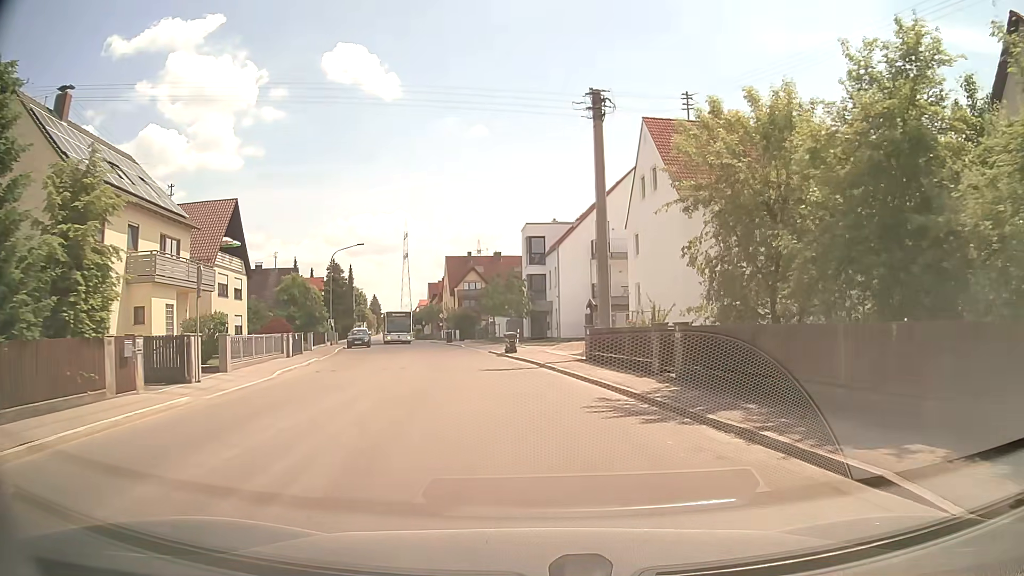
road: tertiary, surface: asphalt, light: Day
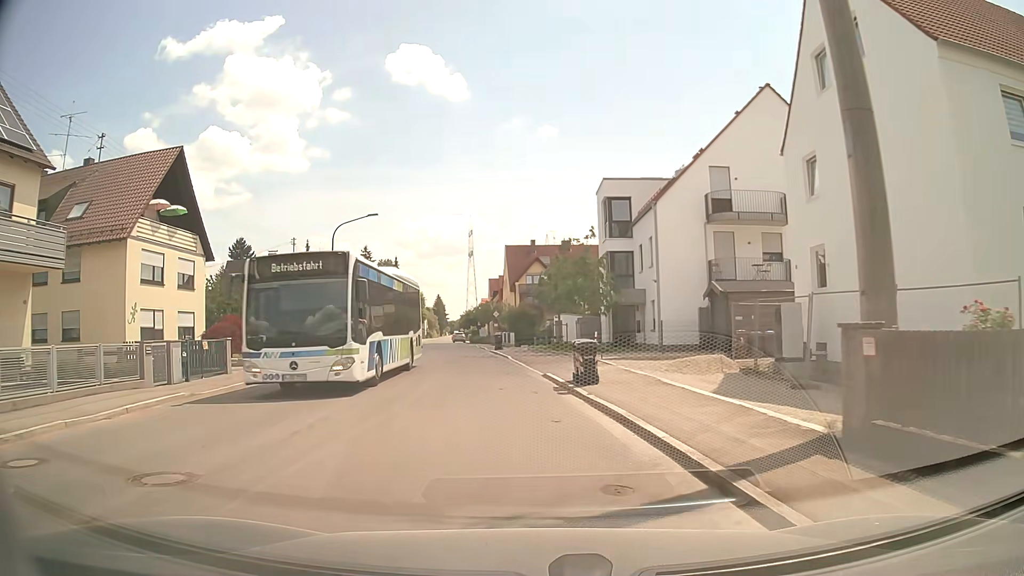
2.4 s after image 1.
(-0.5, +16.8) m; -6°
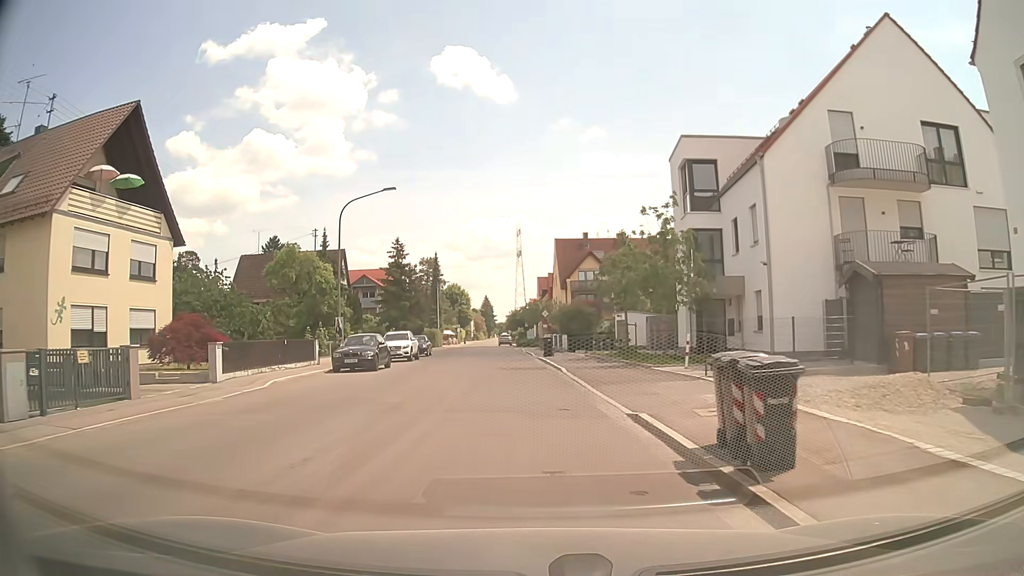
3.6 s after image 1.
(-0.3, +9.0) m; -3°
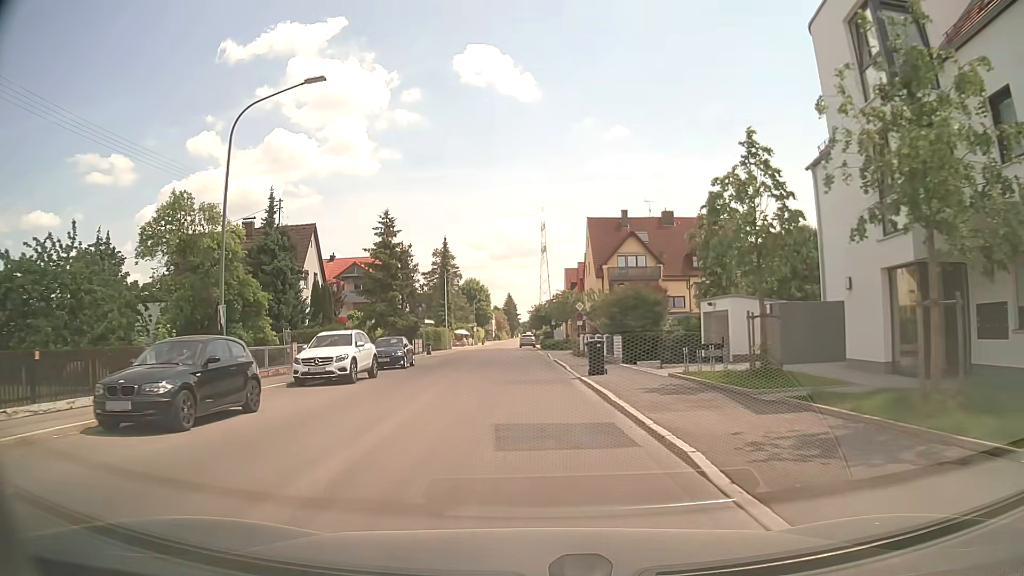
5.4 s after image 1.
(-0.5, +16.2) m; -3°
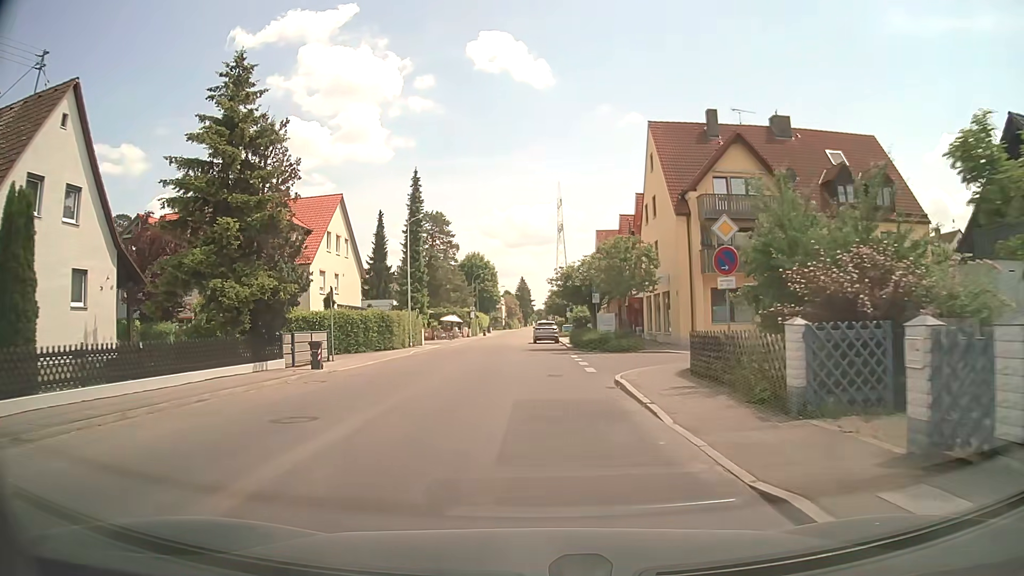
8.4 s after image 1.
(-0.6, +31.0) m; -1°
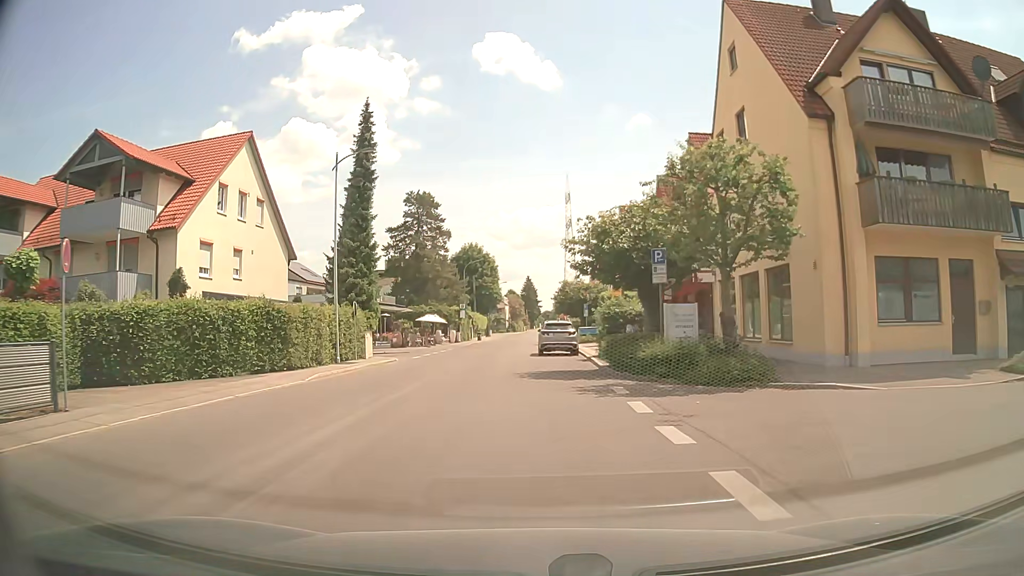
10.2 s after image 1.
(0.0, +17.5) m; 0°
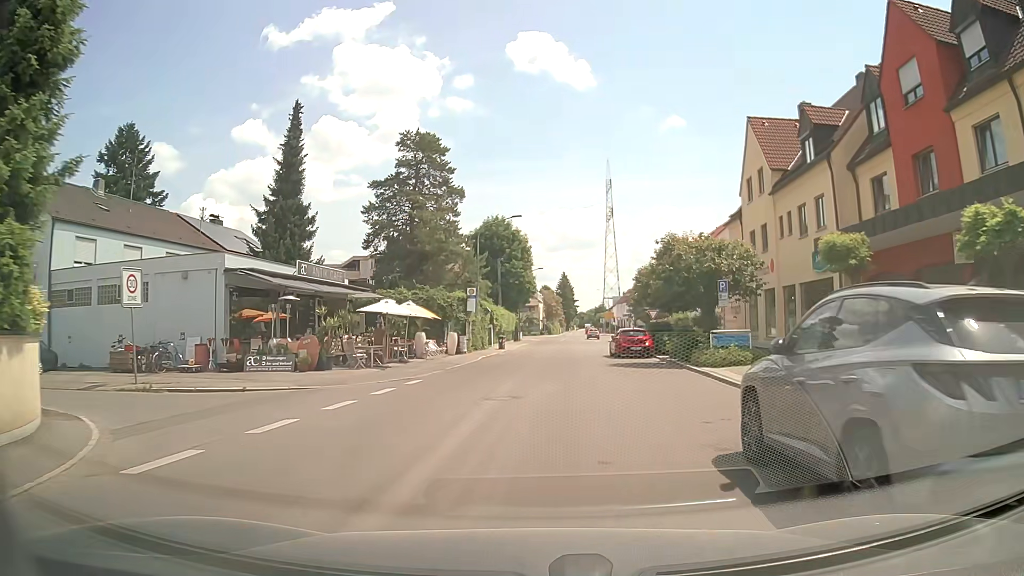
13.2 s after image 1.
(-1.7, +27.8) m; -3°
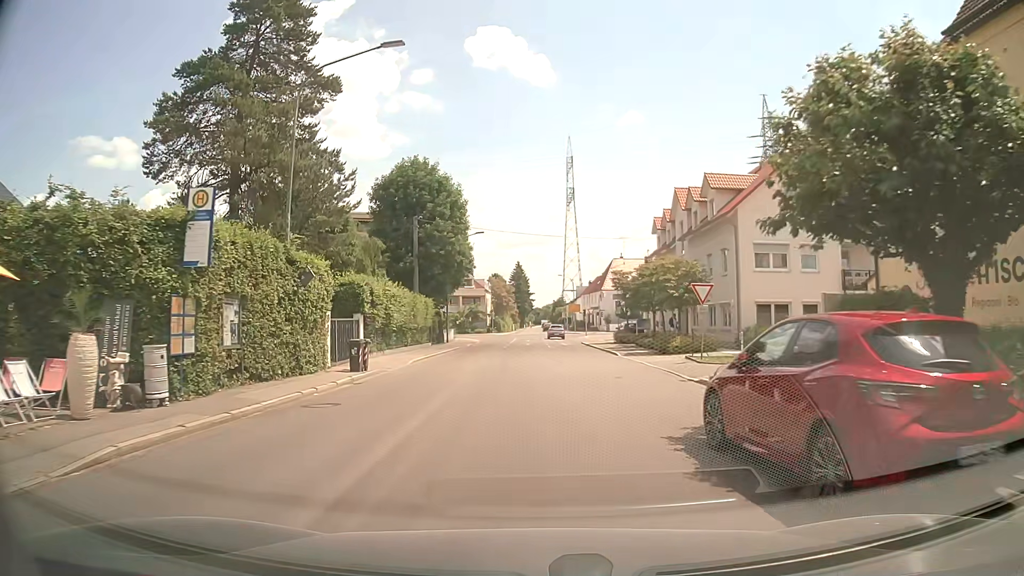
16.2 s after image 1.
(+1.3, +28.0) m; +3°
(0, +10) (+1, +20) (+2, +30) (+2, +40) (+3, +50) (+3, +60) (+3, +70) (+3, +80) (+8, +88) (+18, +91) m
